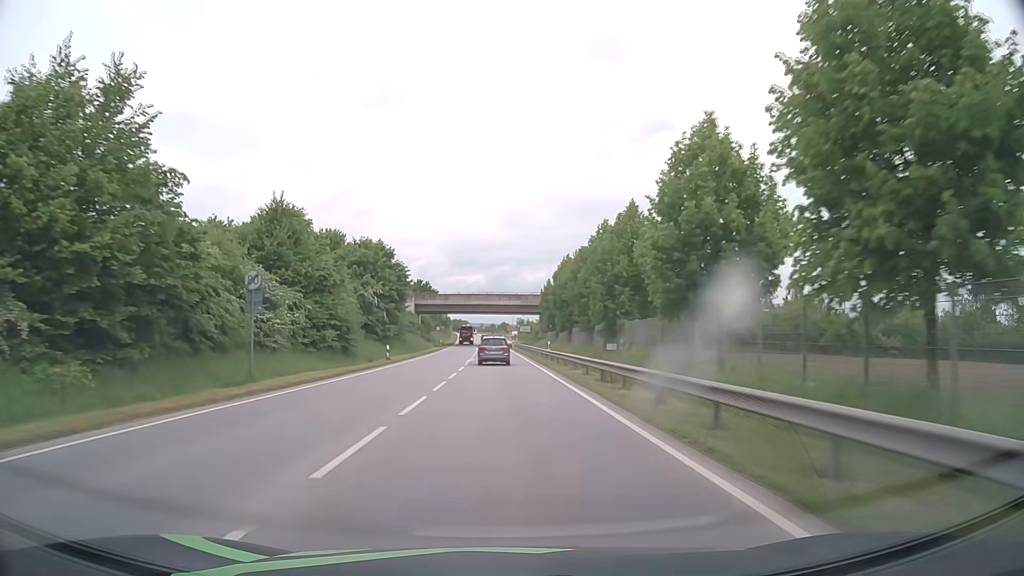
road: primary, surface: asphalt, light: Day
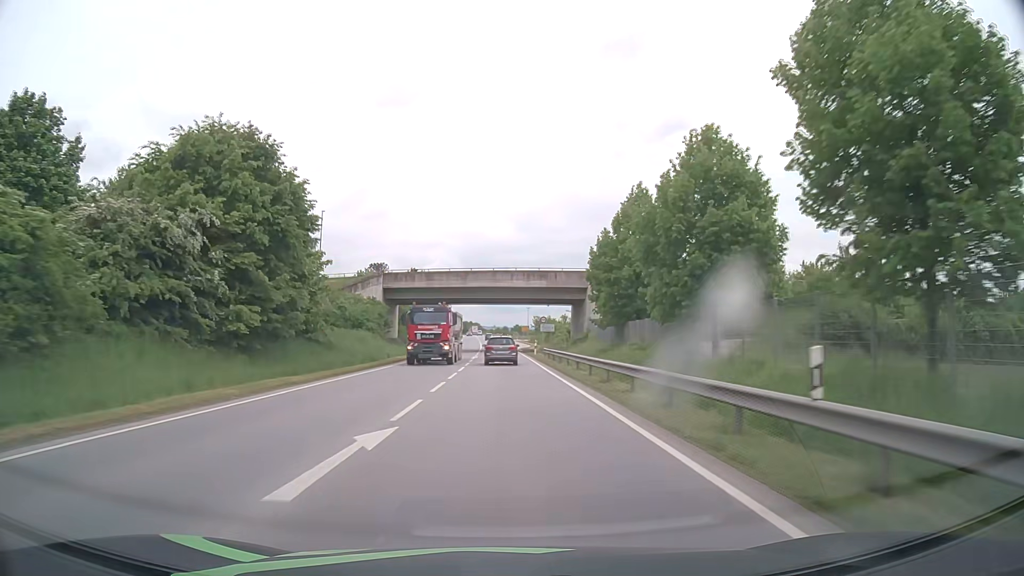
(-0.3, +36.9) m; -1°
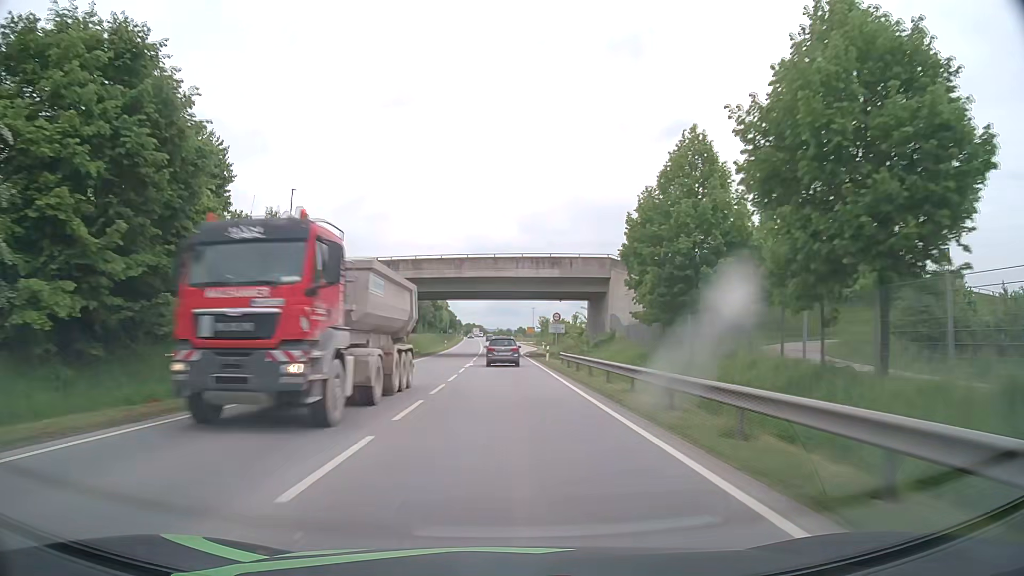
(0.0, +12.1) m; 0°
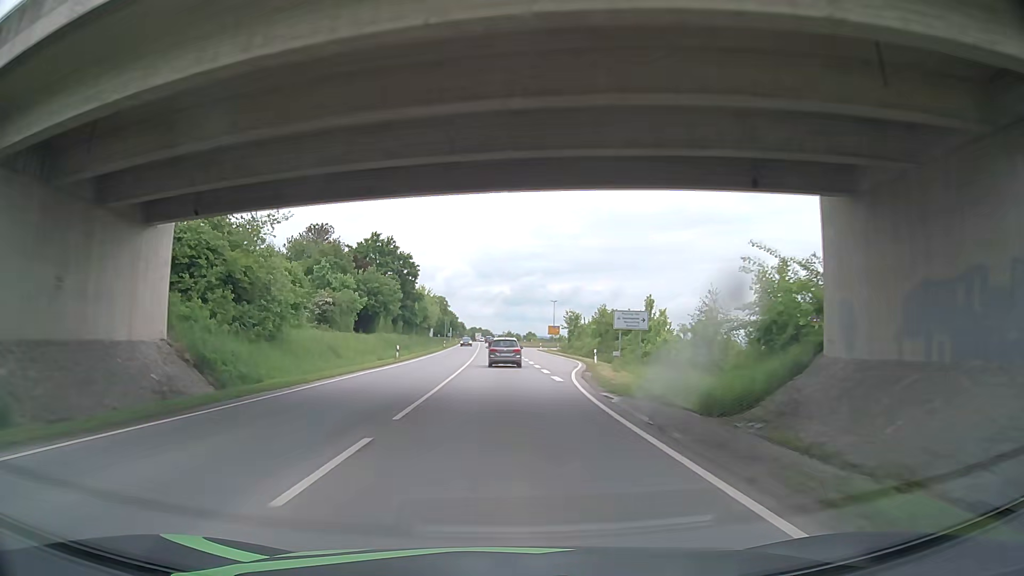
(-0.3, +47.8) m; -1°
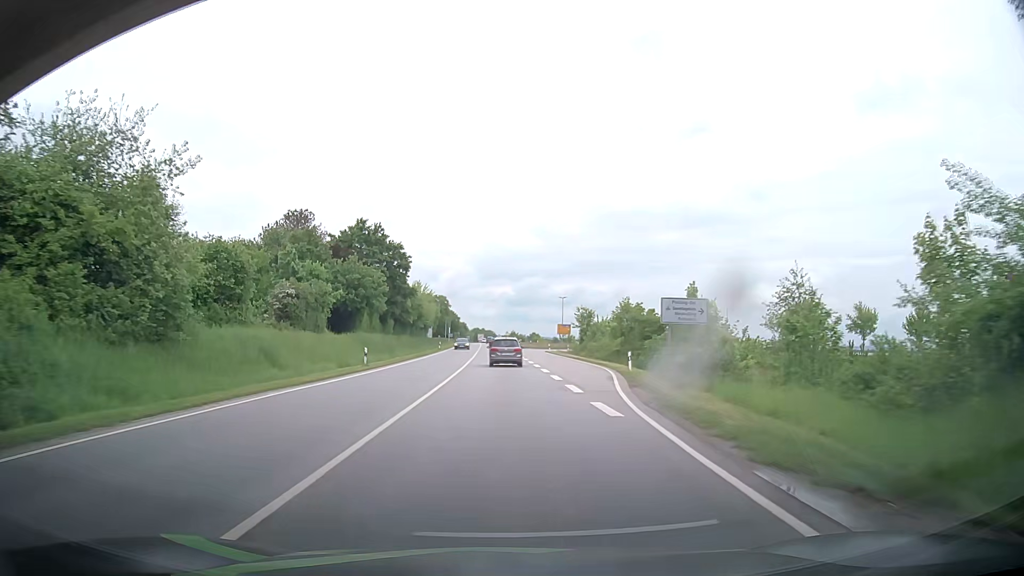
(0.0, +11.8) m; -1°
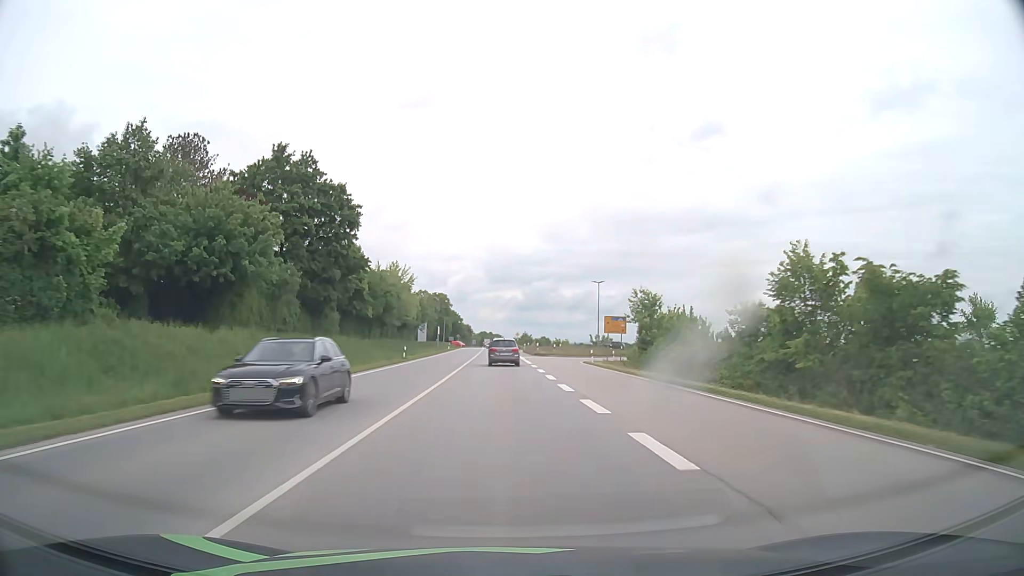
(+0.4, +35.4) m; +1°
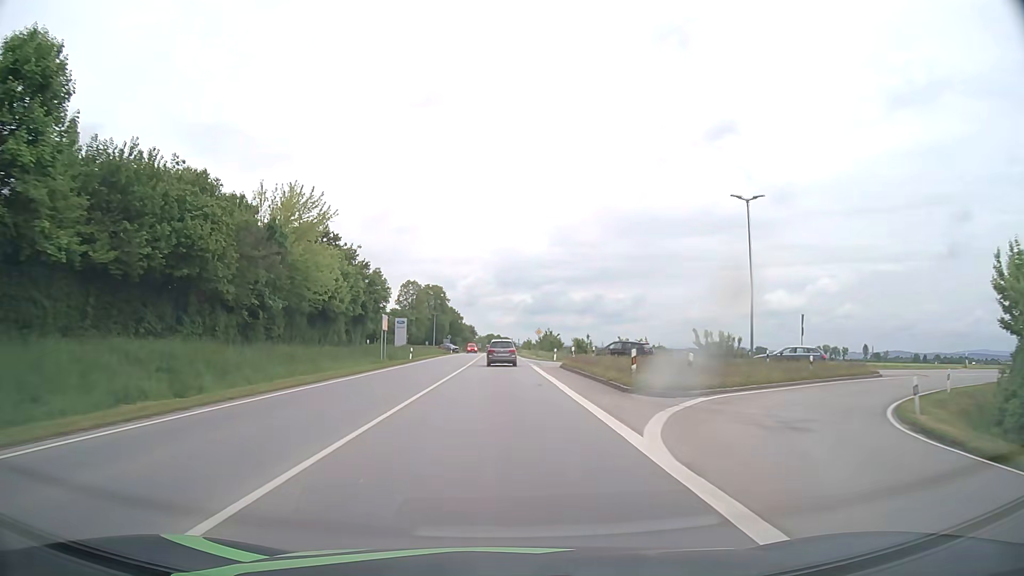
(-0.4, +48.0) m; -1°
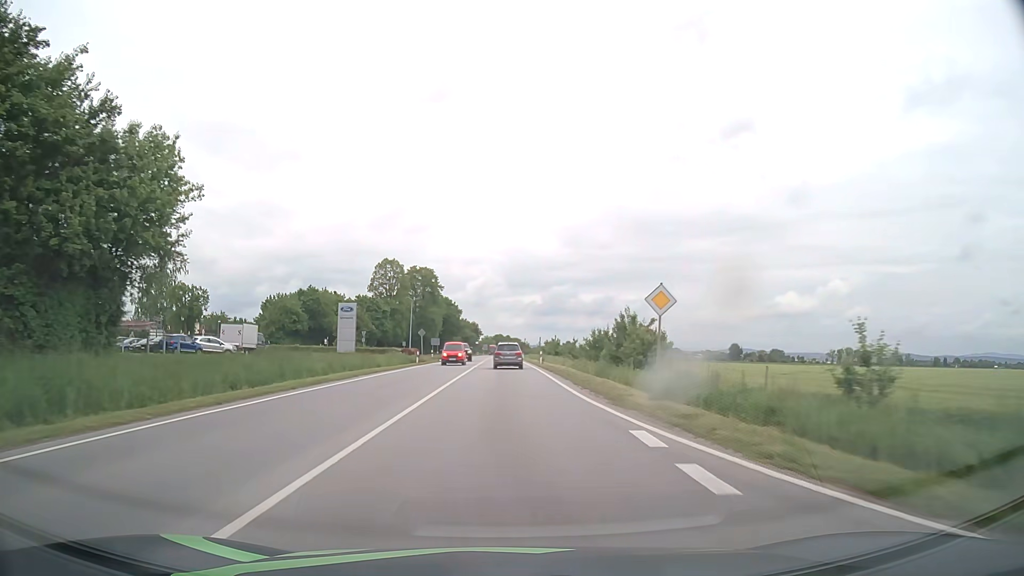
(-0.5, +48.9) m; -1°
(0, +10) (0, +20) (0, +30) (0, +40) (0, +50) (0, +60) (0, +70) (0, +80) (0, +90) (0, +100) m
